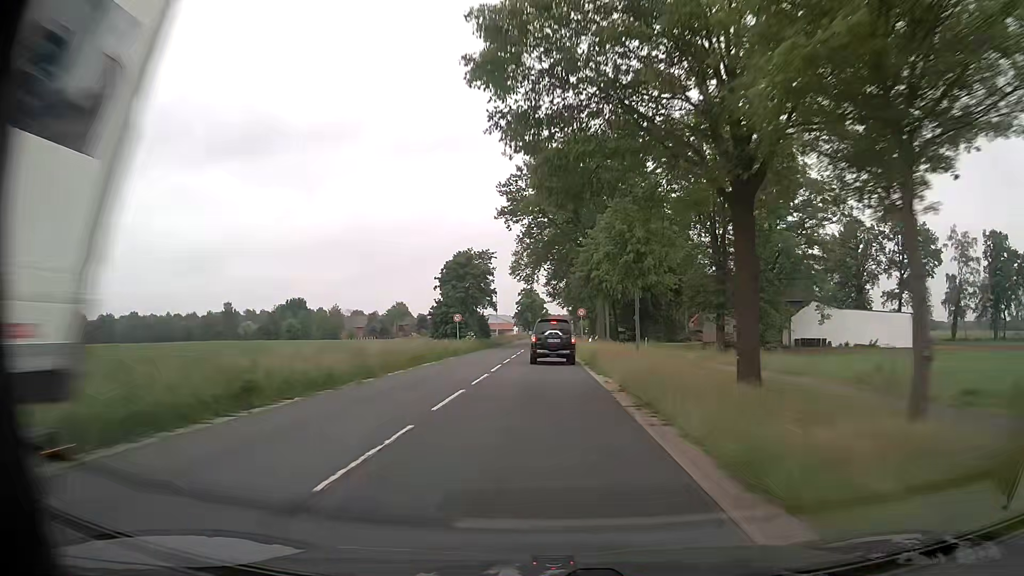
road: secondary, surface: asphalt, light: Day
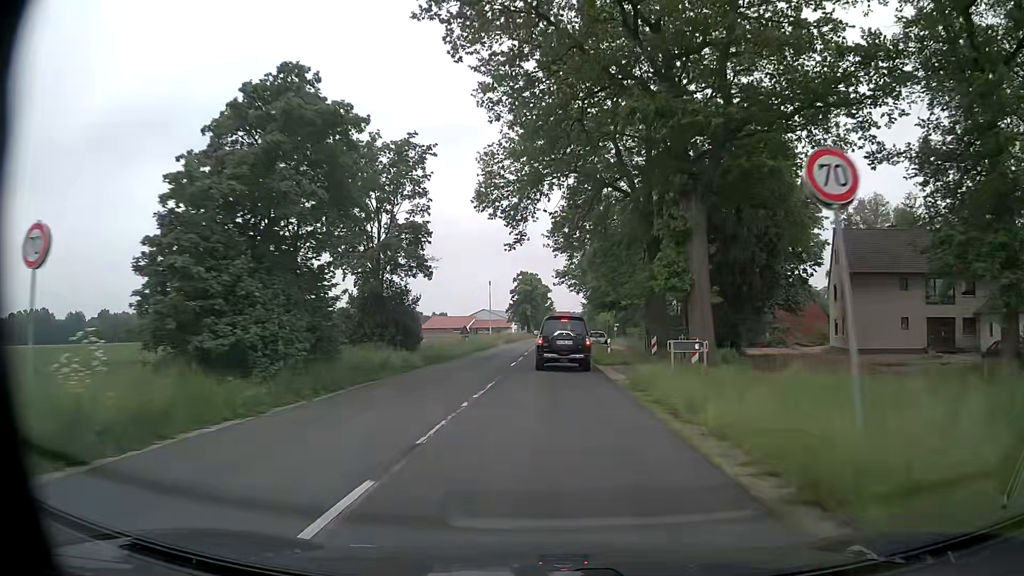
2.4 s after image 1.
(-0.2, +44.7) m; 0°
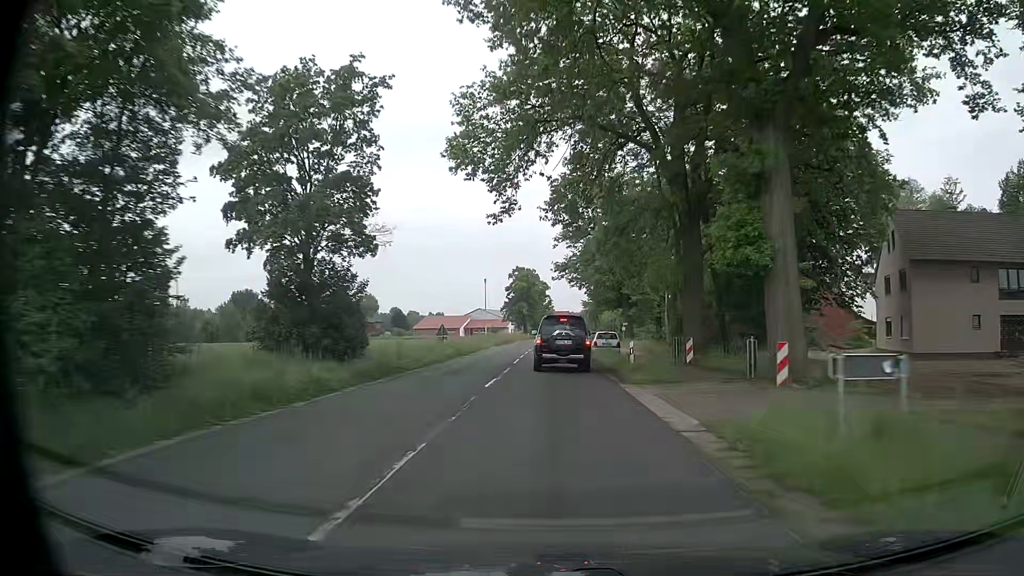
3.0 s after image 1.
(0.0, +9.7) m; 0°
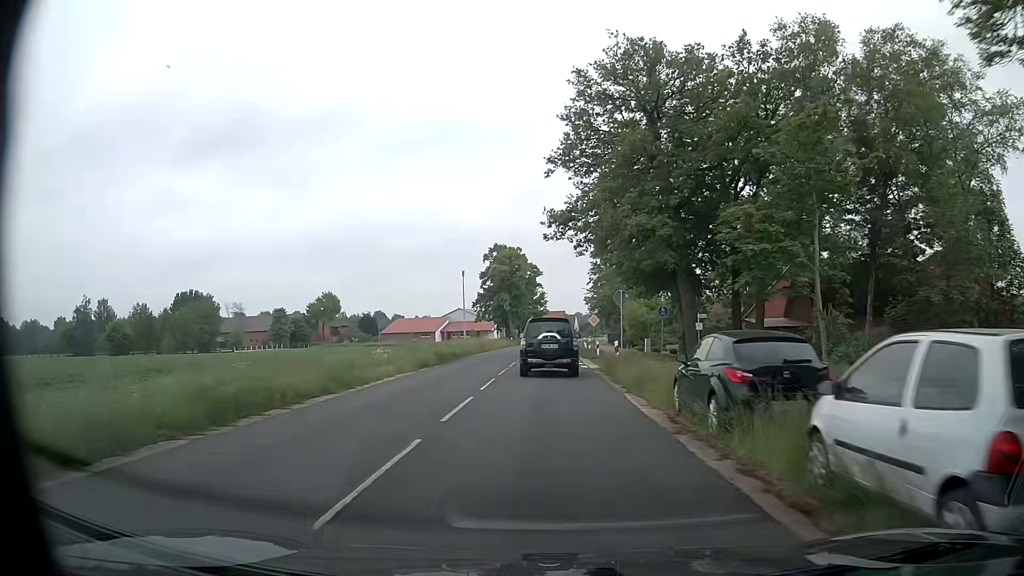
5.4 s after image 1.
(+0.2, +35.3) m; +1°
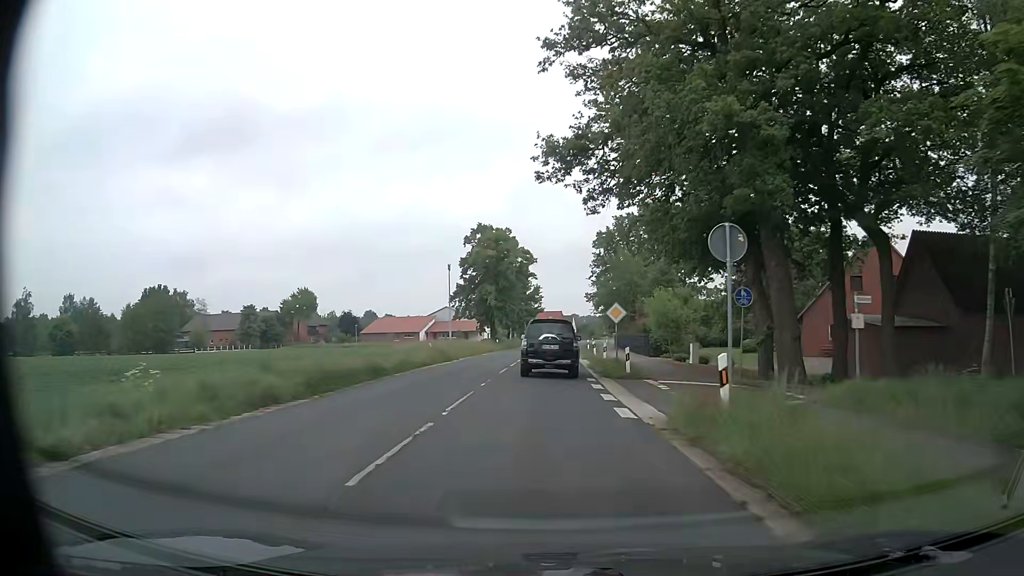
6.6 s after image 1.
(-0.1, +16.7) m; 0°
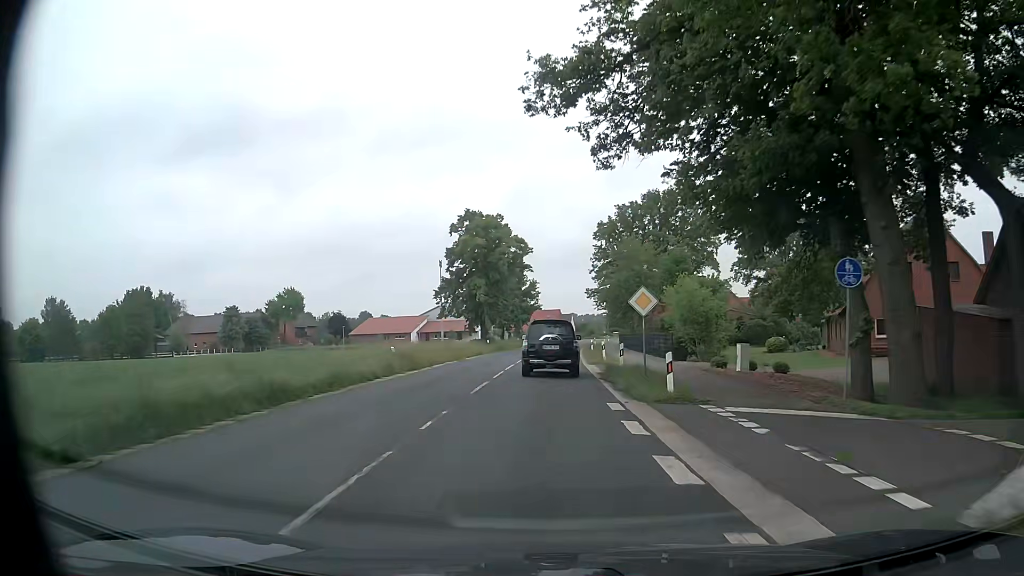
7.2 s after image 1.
(0.0, +8.2) m; 0°
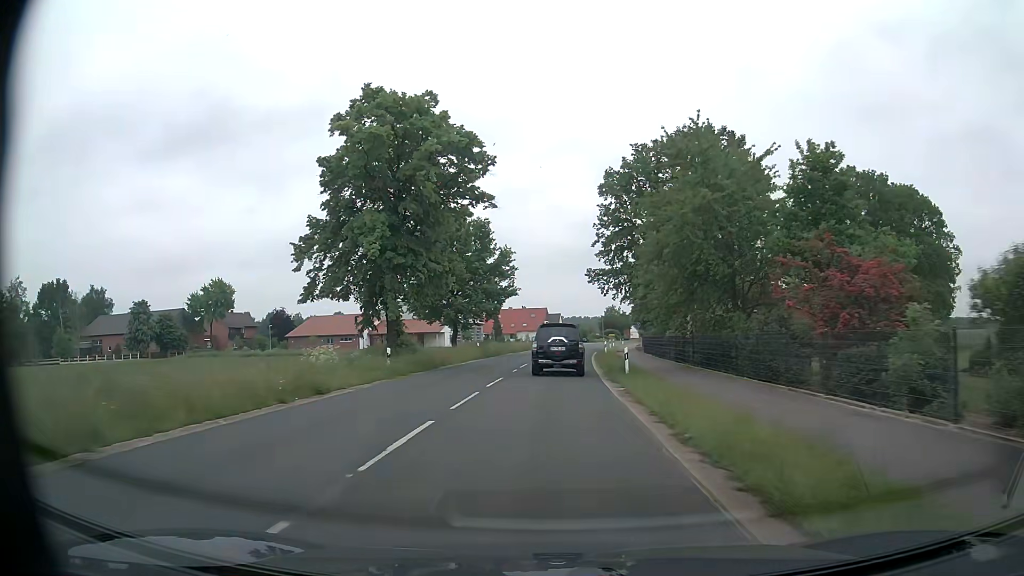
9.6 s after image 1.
(+0.2, +33.0) m; +1°
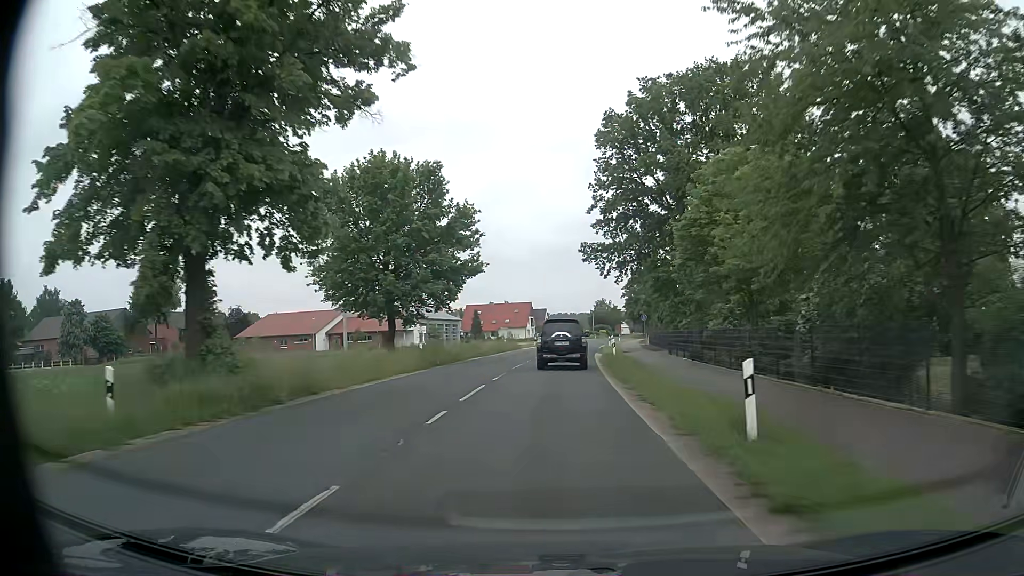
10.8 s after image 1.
(+0.2, +16.9) m; +1°
(0, +10) (0, +20) (+1, +30) (+1, +40) (+2, +50) (+3, +60) (+4, +70) (+5, +80) (+6, +90) (+7, +100) m
